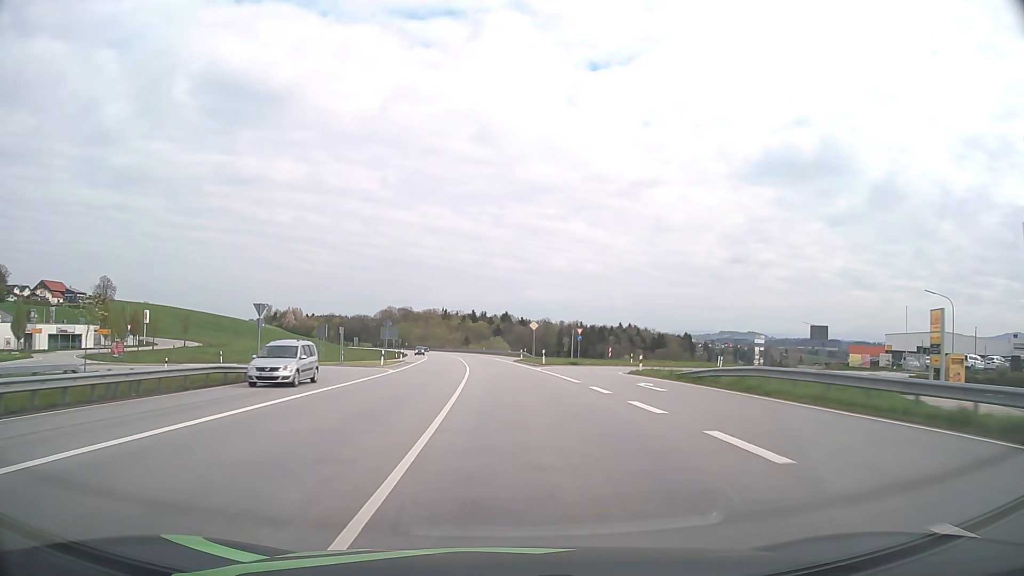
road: primary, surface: asphalt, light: Day
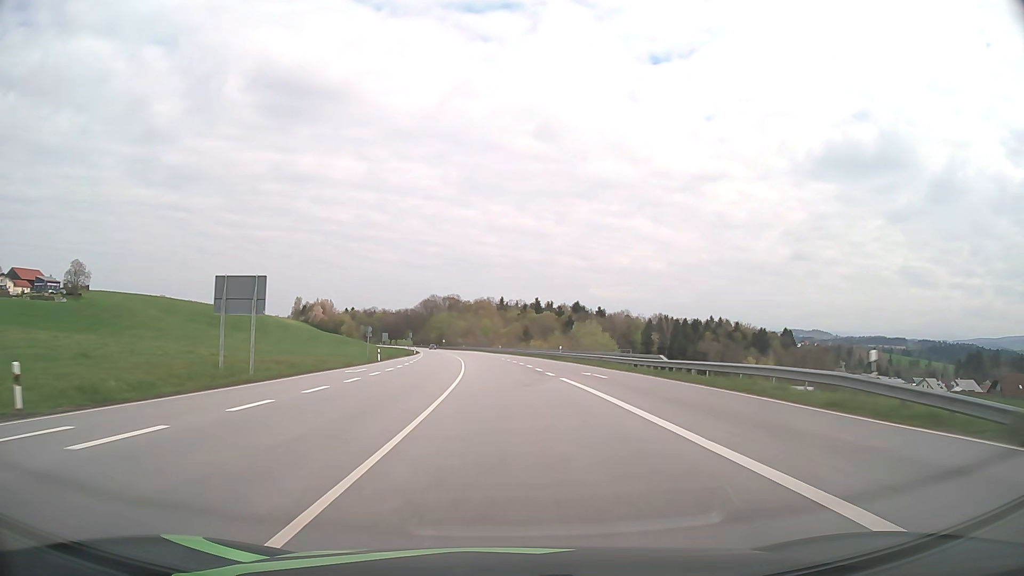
(-3.7, +79.2) m; -5°
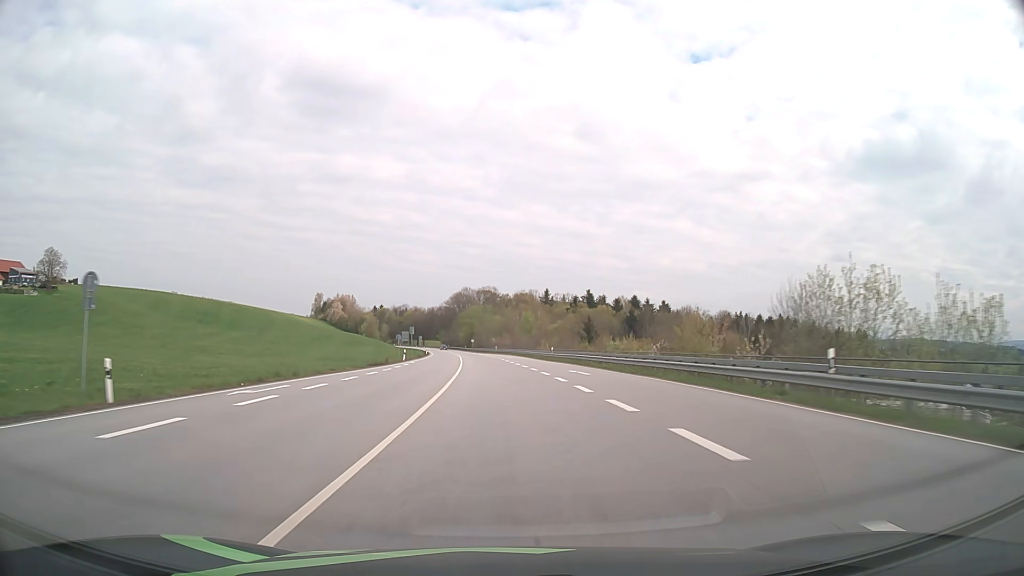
(-1.4, +47.6) m; -3°
(0, +10) (0, +20) (-1, +30) (-1, +40) (-2, +50) (-2, +60) (-3, +70) (-4, +80) (-5, +90) (-6, +100) m
